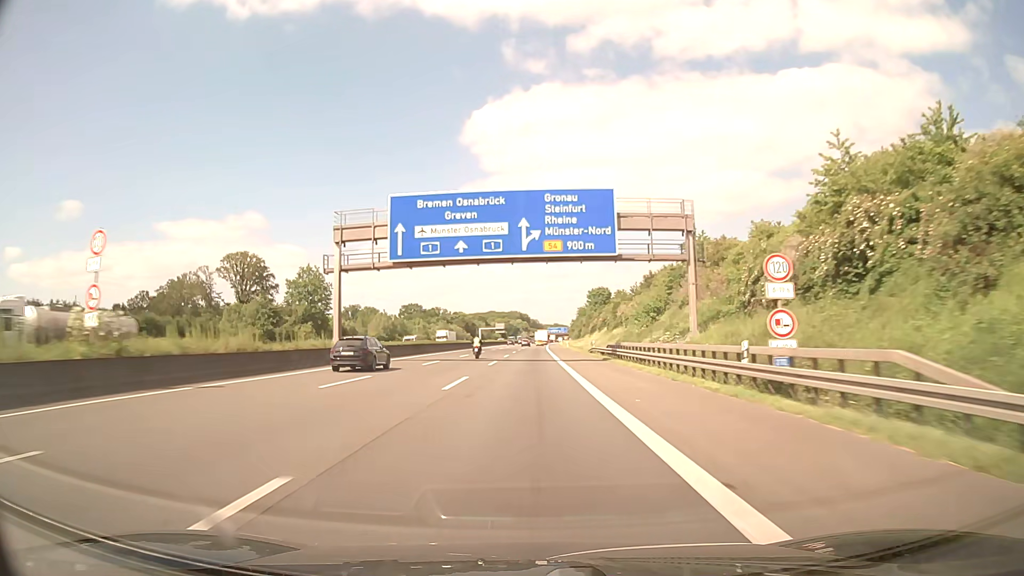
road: motorway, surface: asphalt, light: Day
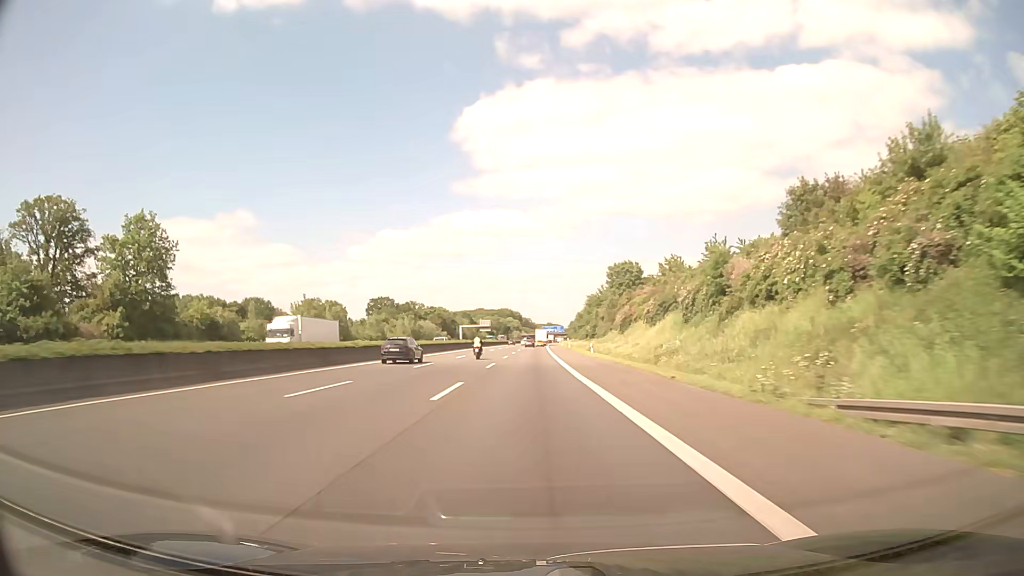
(+0.3, +57.0) m; +1°
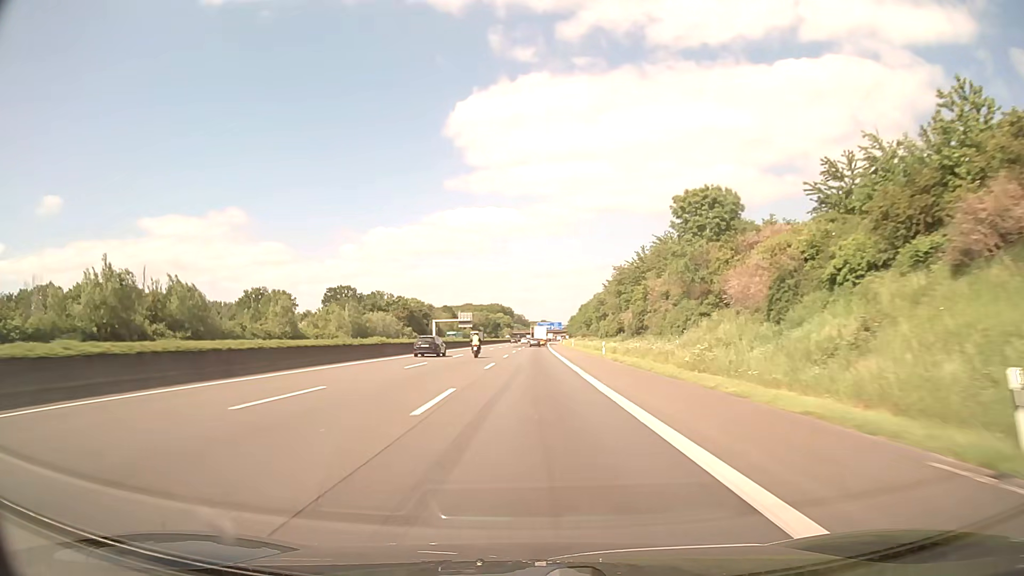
(+0.3, +57.0) m; +1°
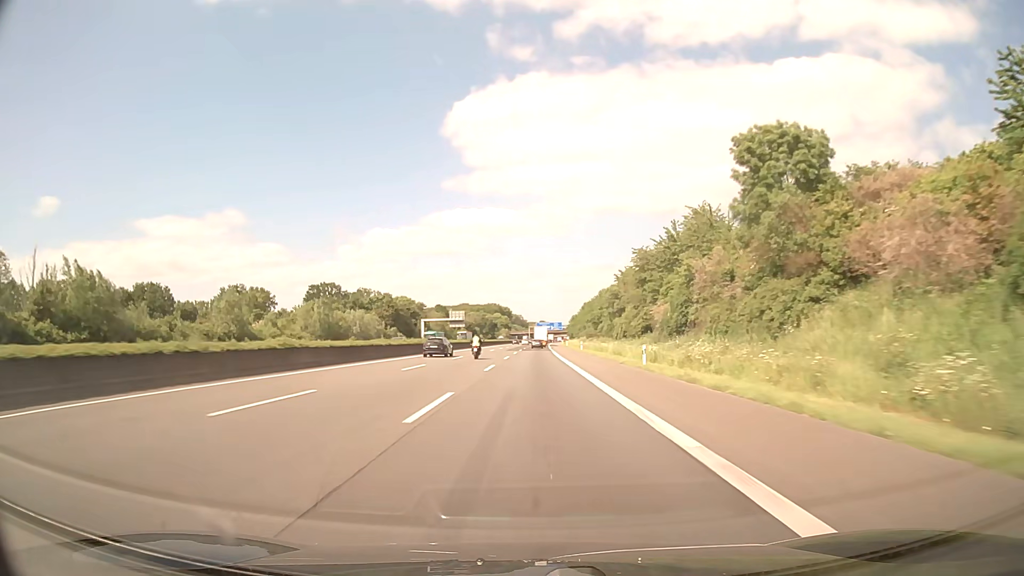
(0.0, +19.0) m; 0°
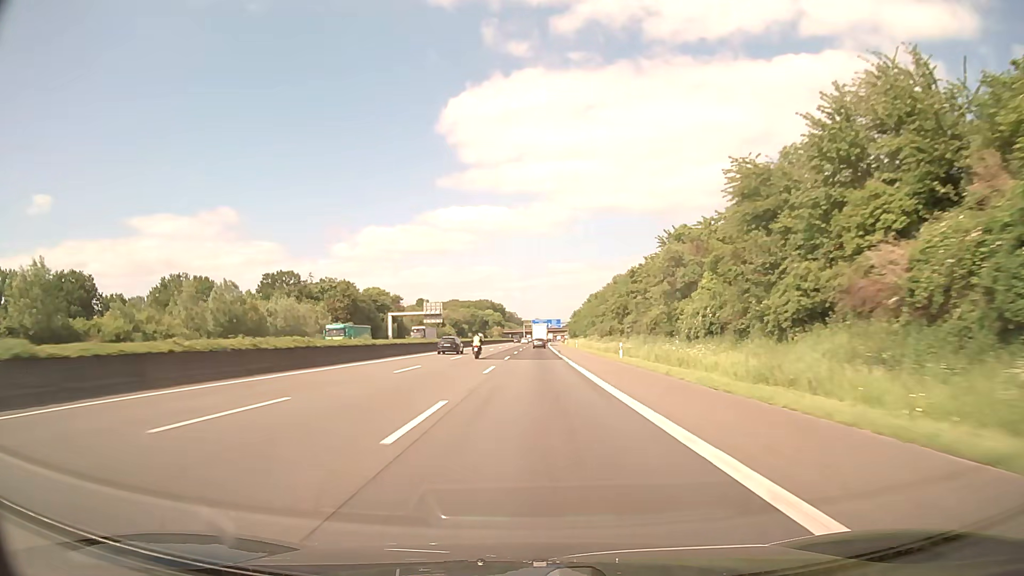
(+0.1, +38.1) m; 0°
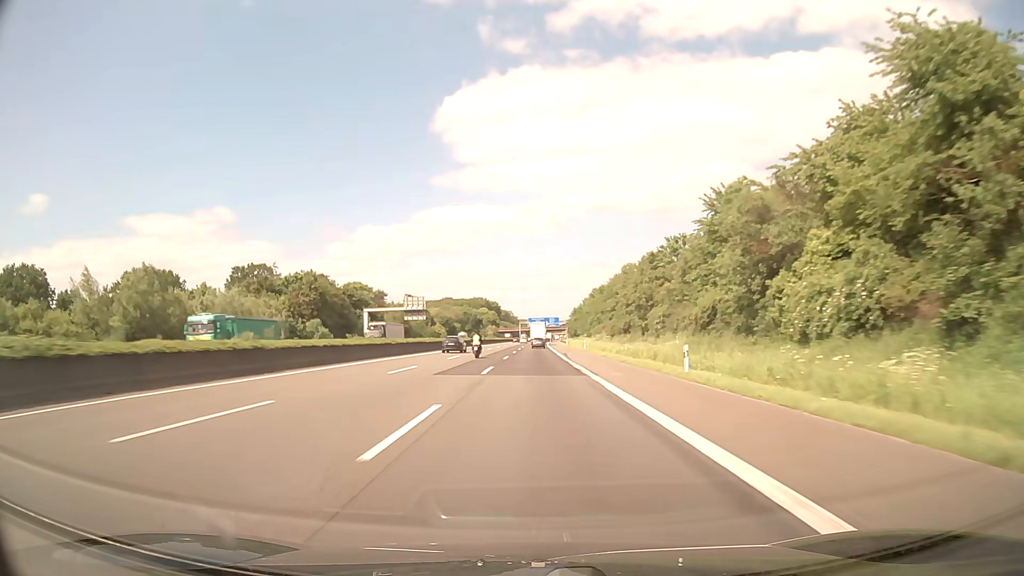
(+0.1, +19.0) m; 0°
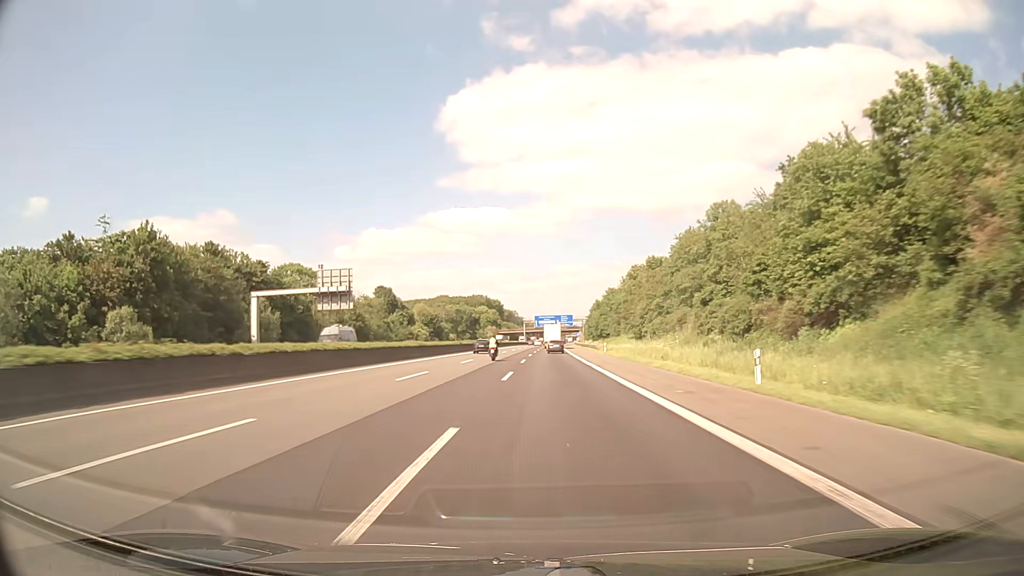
(0.0, +56.3) m; 0°
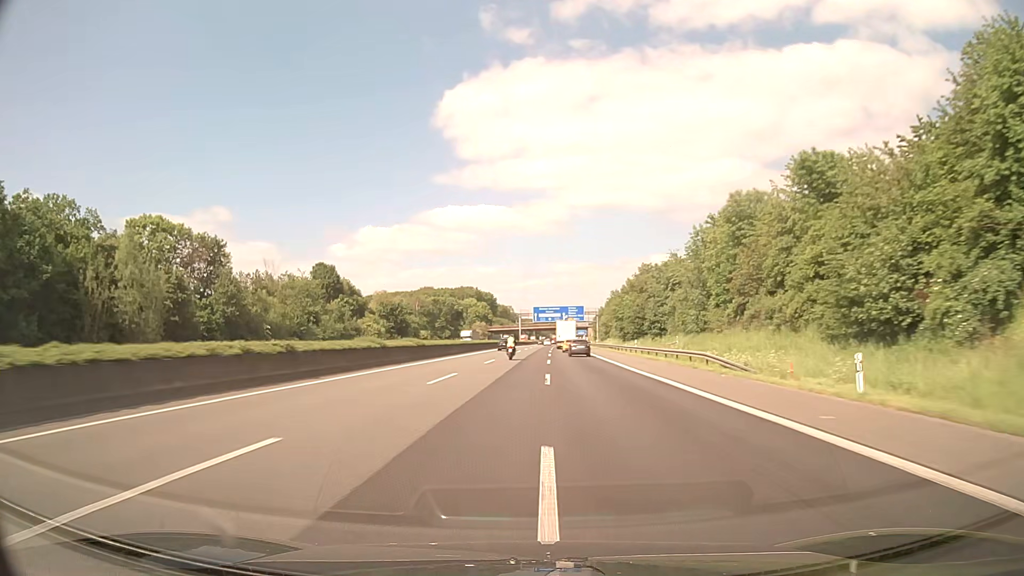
(-0.2, +56.3) m; 0°
(0, +10) (0, +20) (0, +30) (0, +40) (0, +50) (+1, +60) (+1, +70) (+1, +80) (+2, +90) (+2, +100) m
